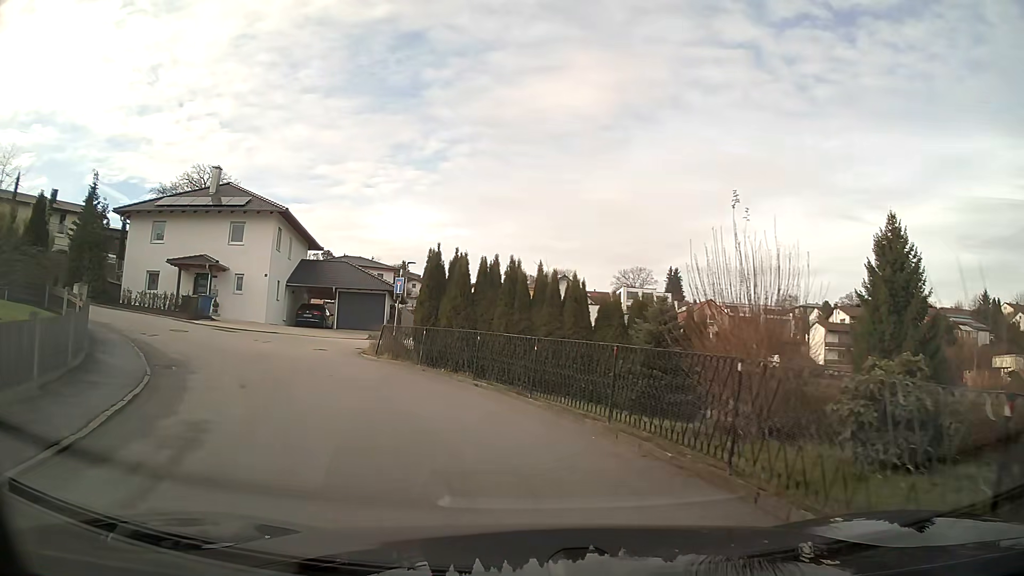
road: residential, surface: asphalt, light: Day
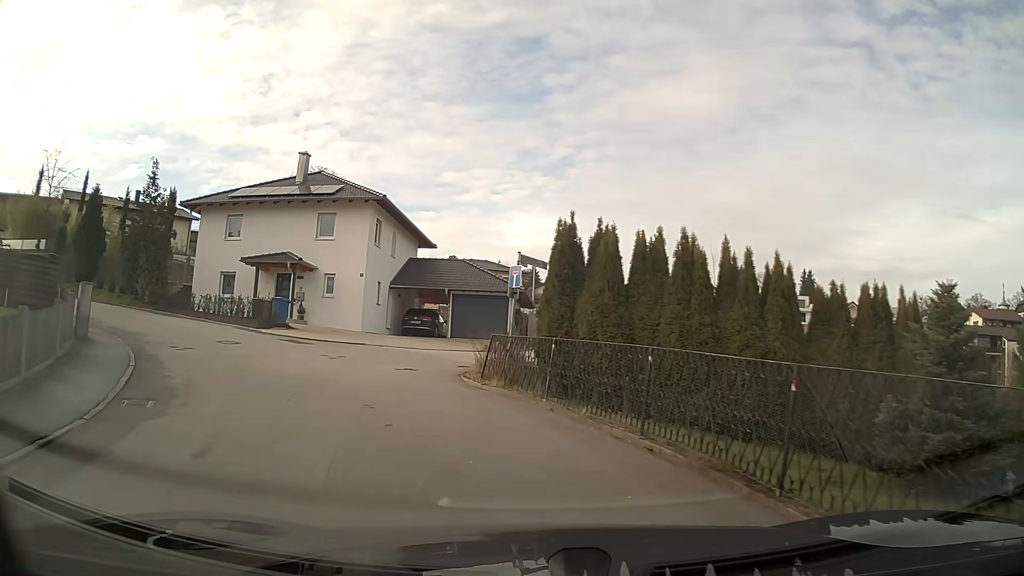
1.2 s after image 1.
(-0.6, +6.0) m; -11°
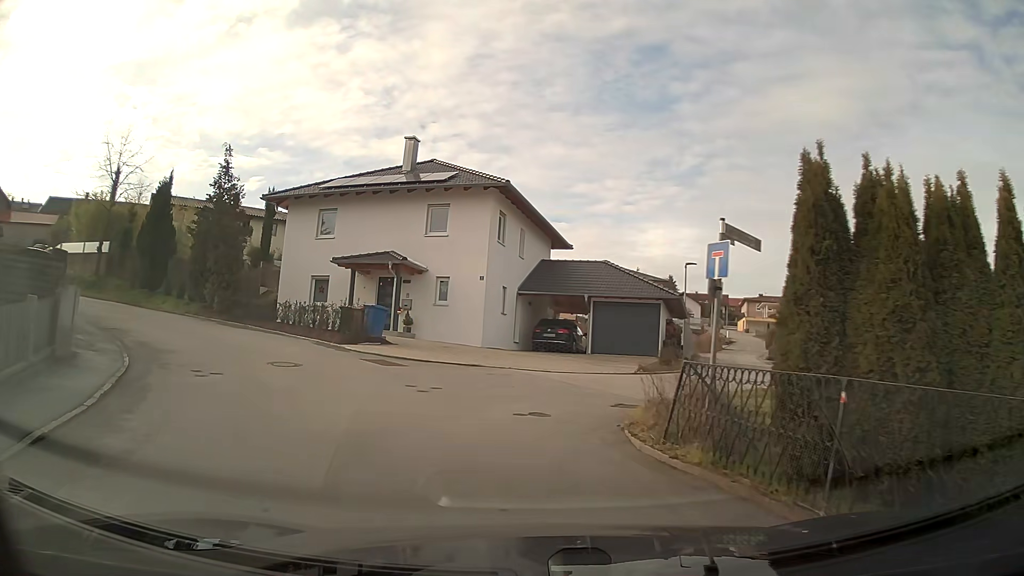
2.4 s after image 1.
(-0.5, +5.5) m; -11°
(-2, +10) (-7, +18) (-16, +23) (-25, +26) (-35, +25) (-45, +24) (-55, +21) (-64, +18) (-73, +14) (-82, +10) m
